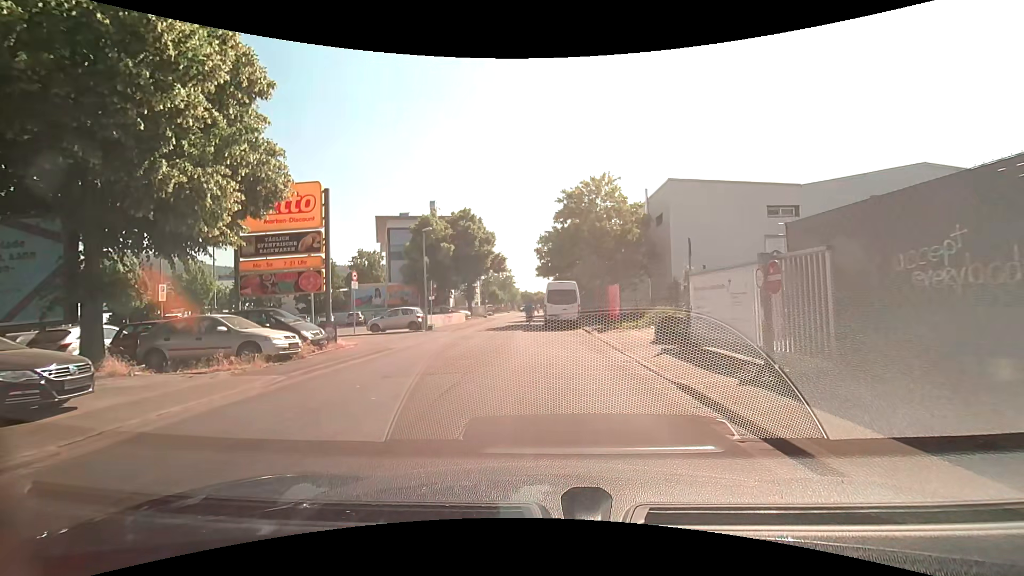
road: unclassified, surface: asphalt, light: Day
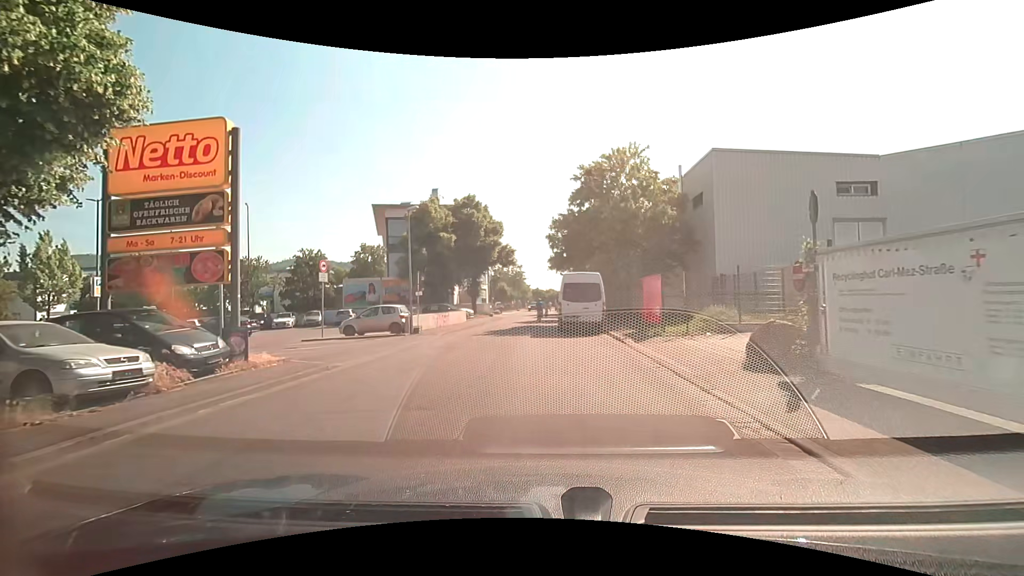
(0.0, +6.0) m; 0°
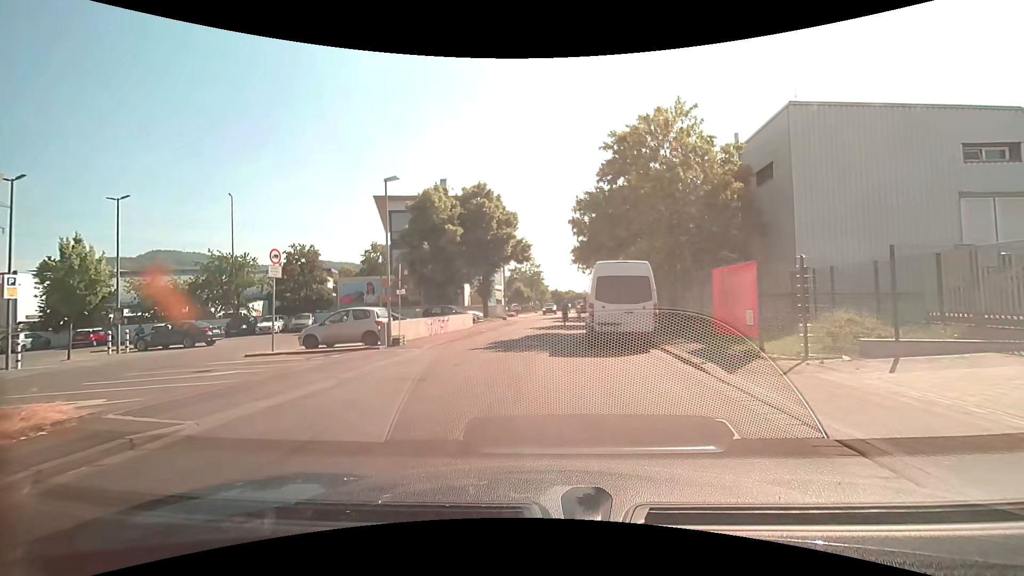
(-0.2, +6.2) m; -4°
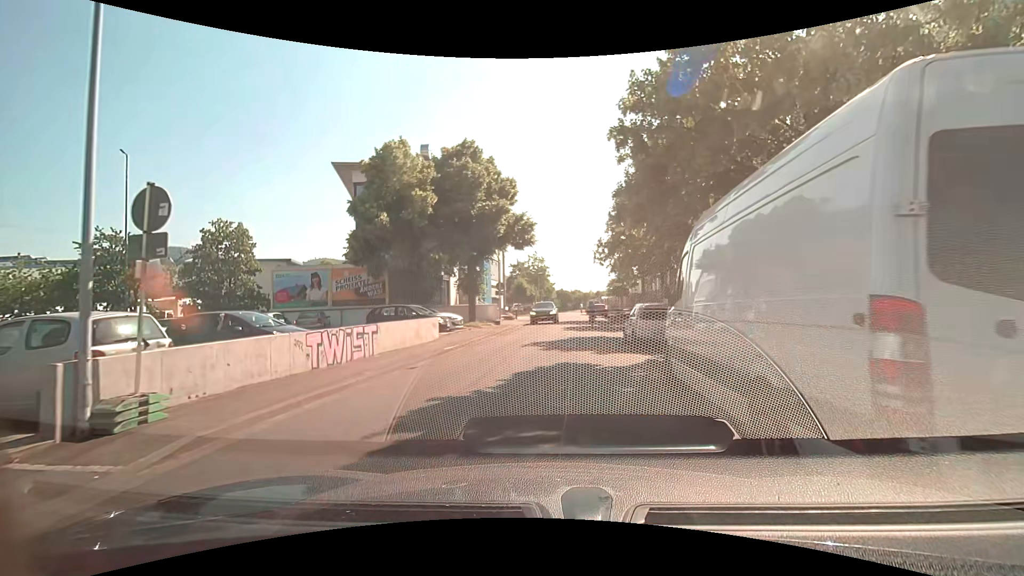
(0.0, +12.3) m; 0°
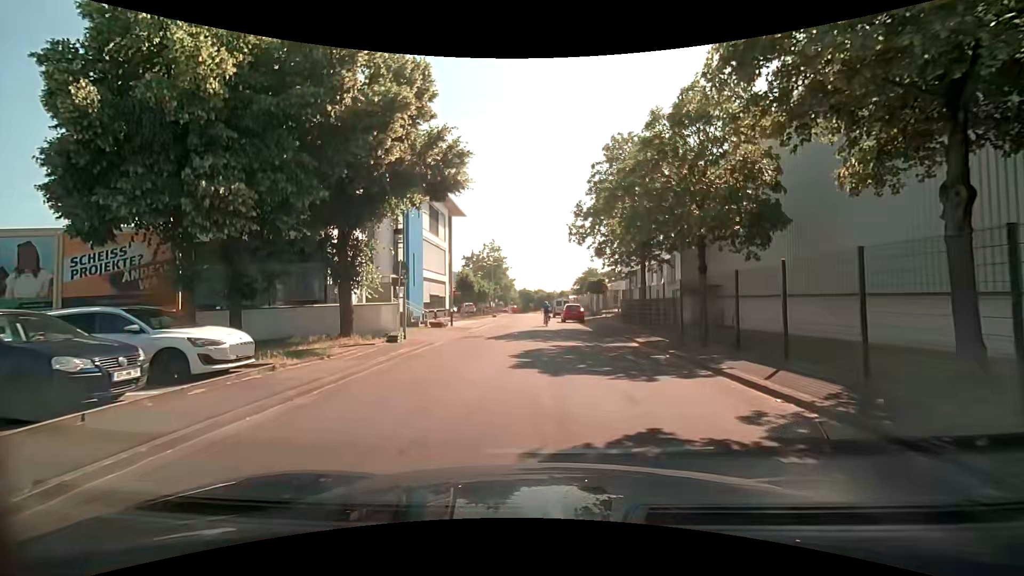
(+0.8, +16.3) m; +3°
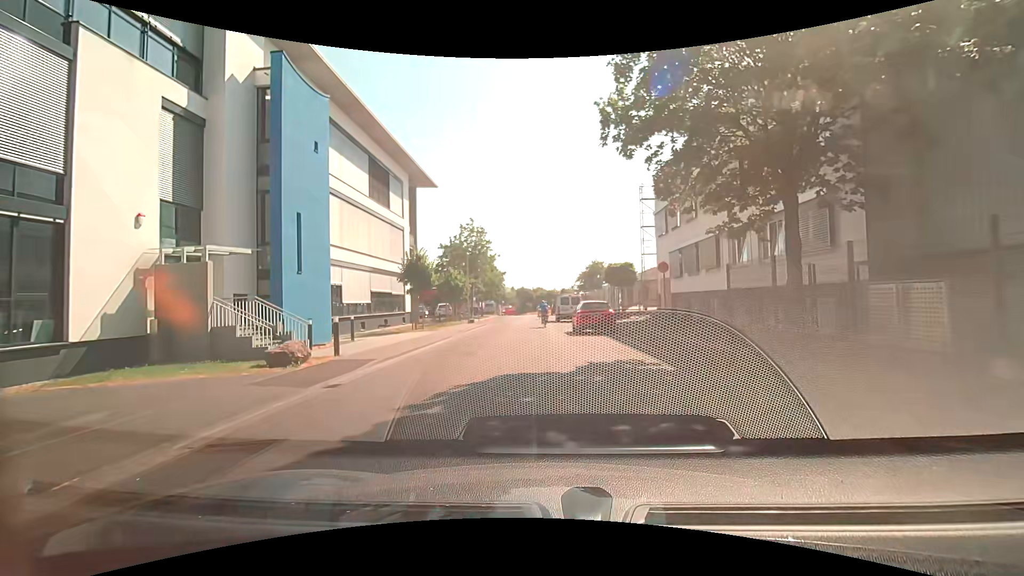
(+0.4, +17.7) m; +2°
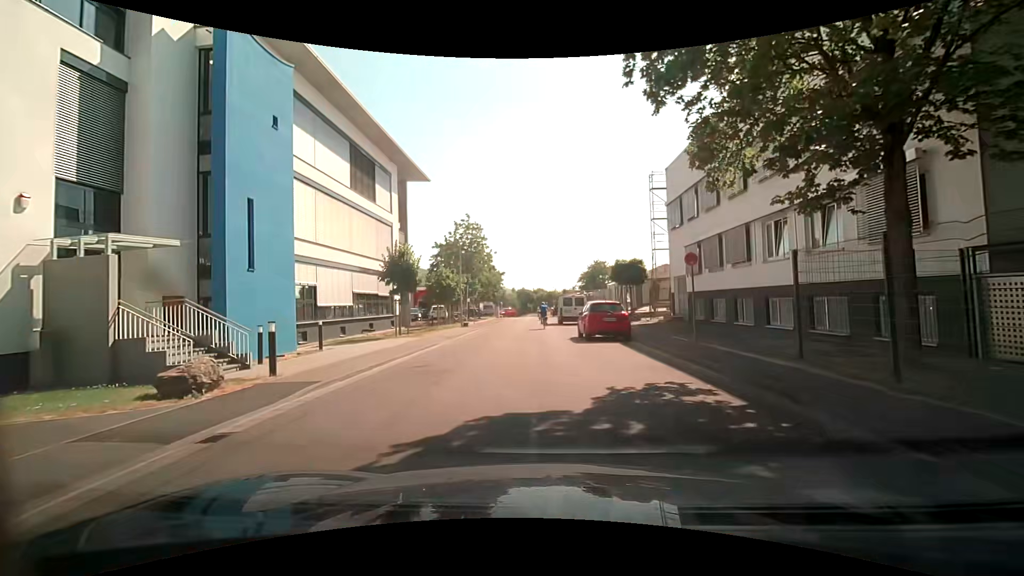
(-0.1, +3.4) m; 0°
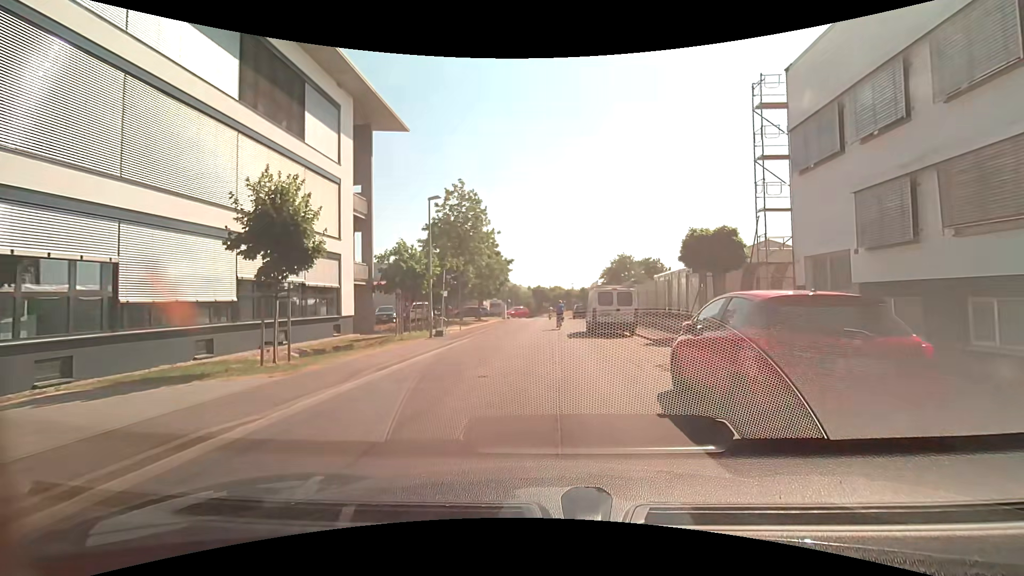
(-0.4, +13.7) m; -3°
(0, +10) (0, +20) (0, +30) (+1, +40) (+1, +50) (+1, +60) (+2, +70) (+3, +80) (+1, +90) (-2, +99) m
